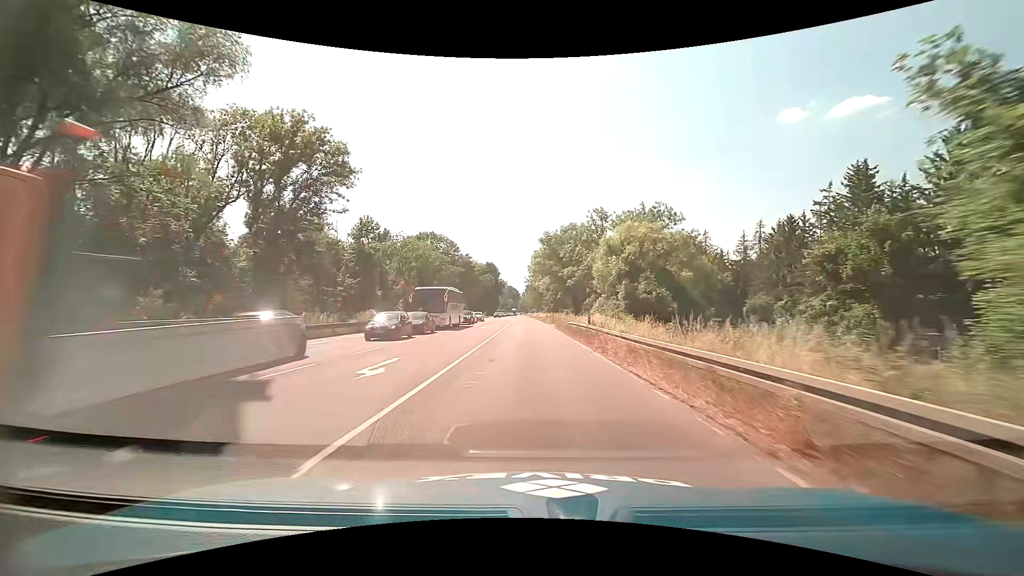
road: primary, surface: asphalt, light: Day
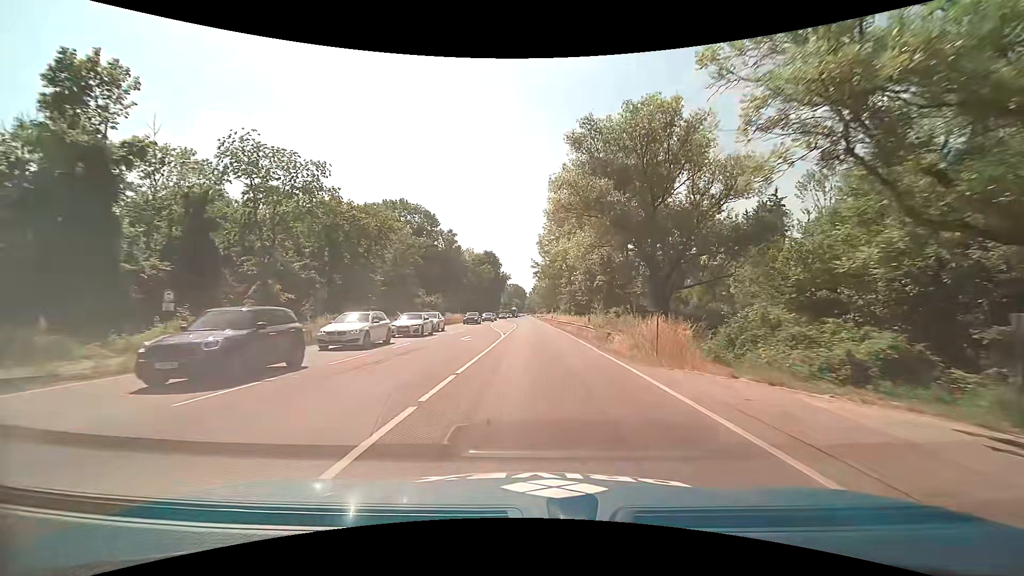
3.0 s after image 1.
(-0.6, +45.6) m; -1°
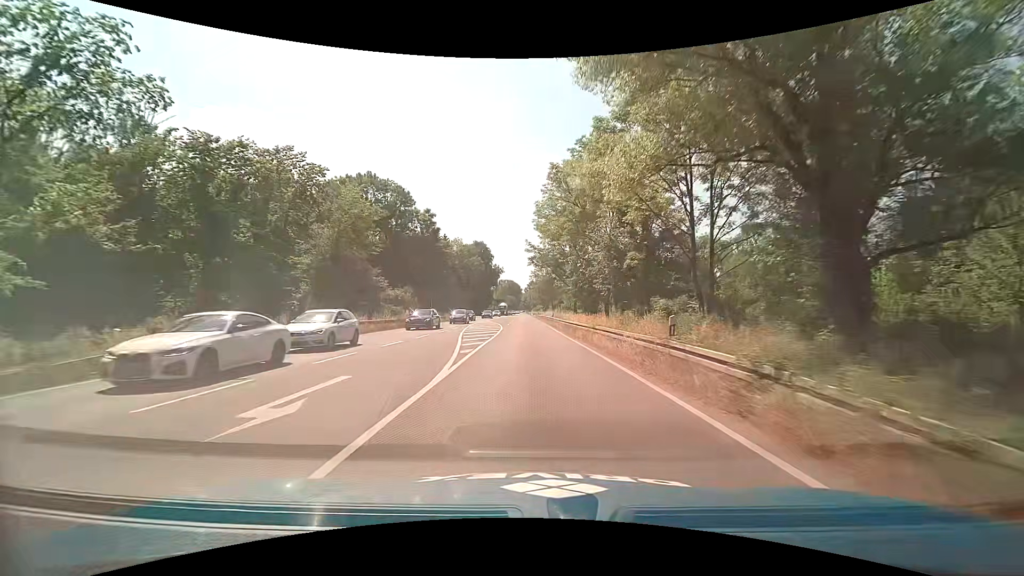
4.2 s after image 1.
(+0.1, +18.6) m; +1°
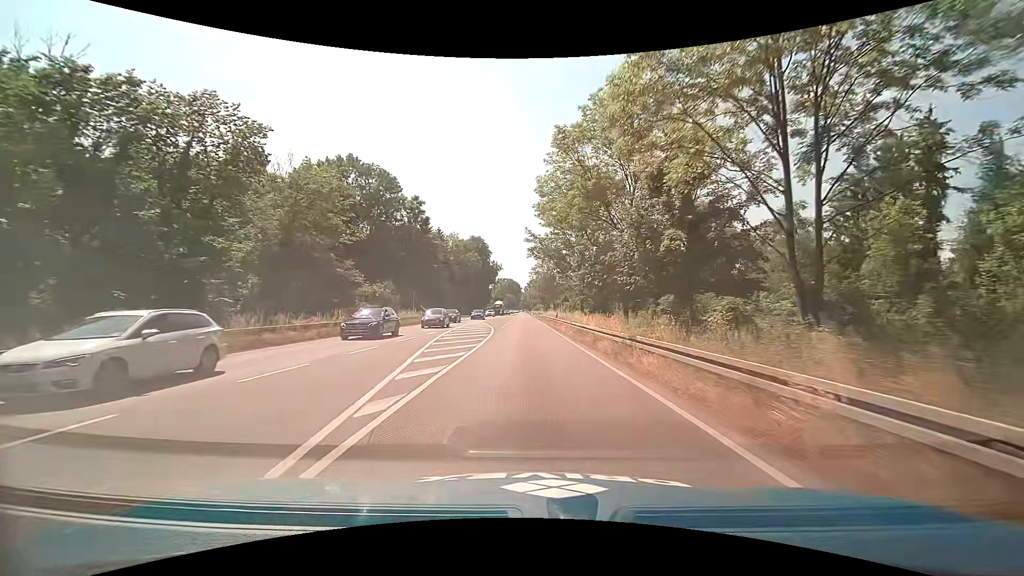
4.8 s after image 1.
(0.0, +9.1) m; 0°
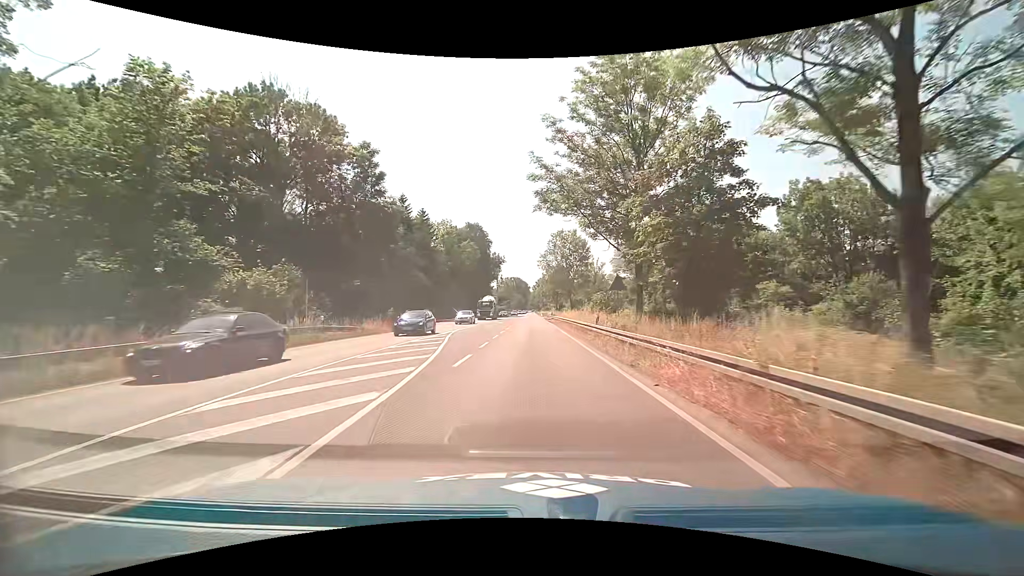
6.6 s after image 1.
(-0.2, +26.3) m; -1°
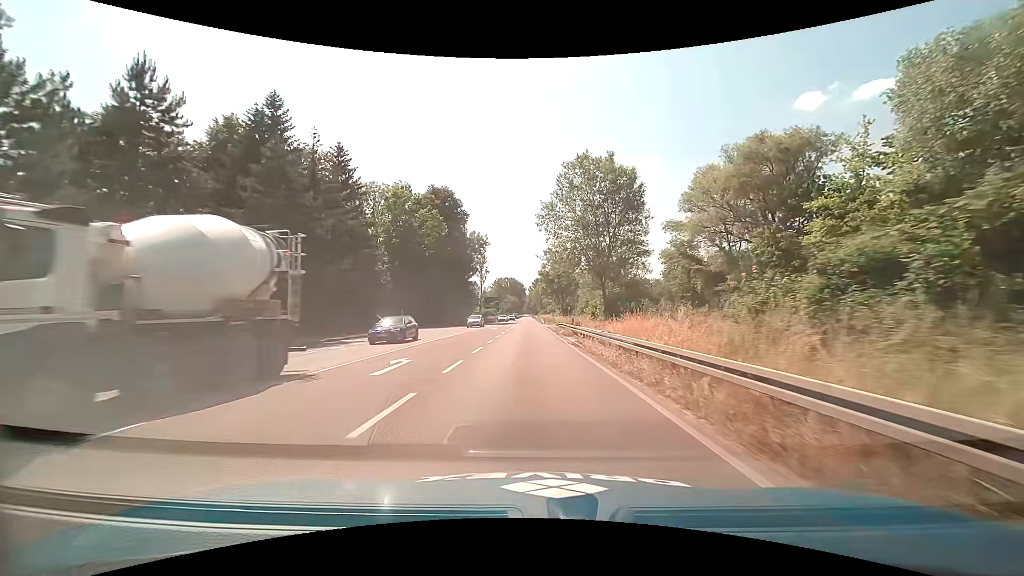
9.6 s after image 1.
(+0.1, +42.5) m; +1°
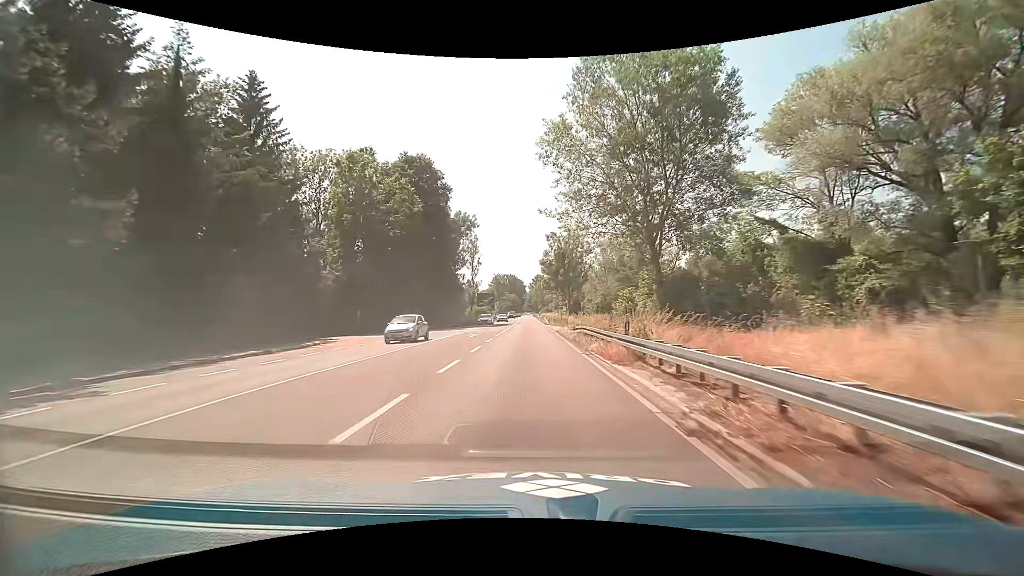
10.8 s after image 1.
(0.0, +18.4) m; 0°
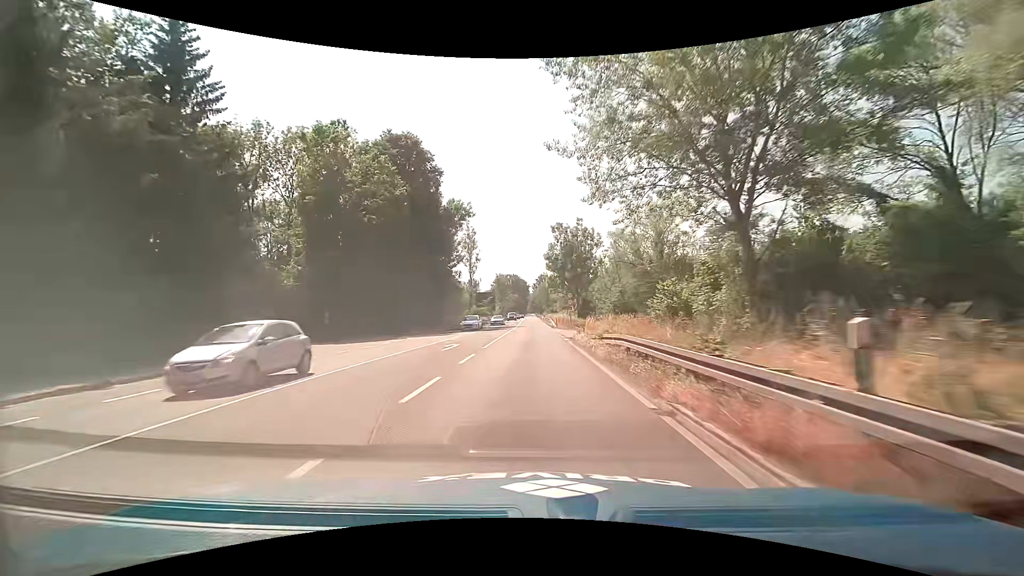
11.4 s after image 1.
(0.0, +9.6) m; 0°
(0, +10) (0, +20) (0, +30) (-1, +40) (-1, +50) (-1, +60) (-1, +70) (-1, +80) (-1, +90) (-1, +100) m
